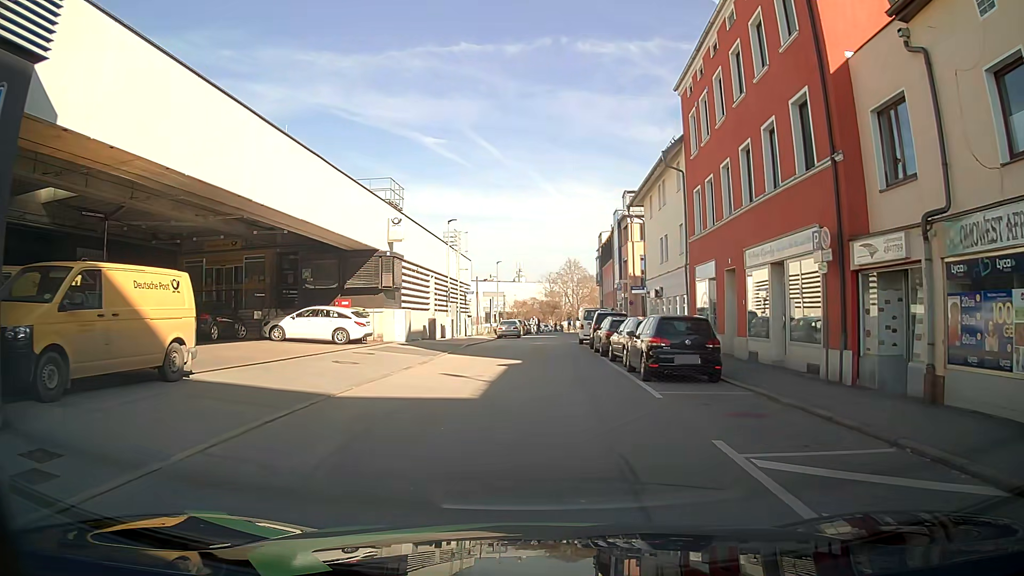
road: residential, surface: asphalt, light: Day
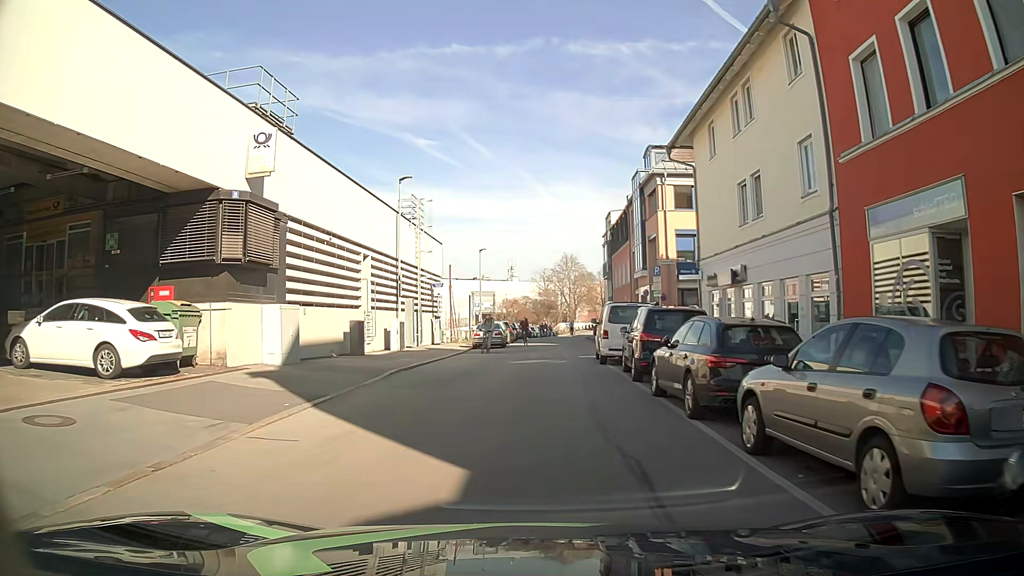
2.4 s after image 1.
(+0.4, +15.1) m; +2°
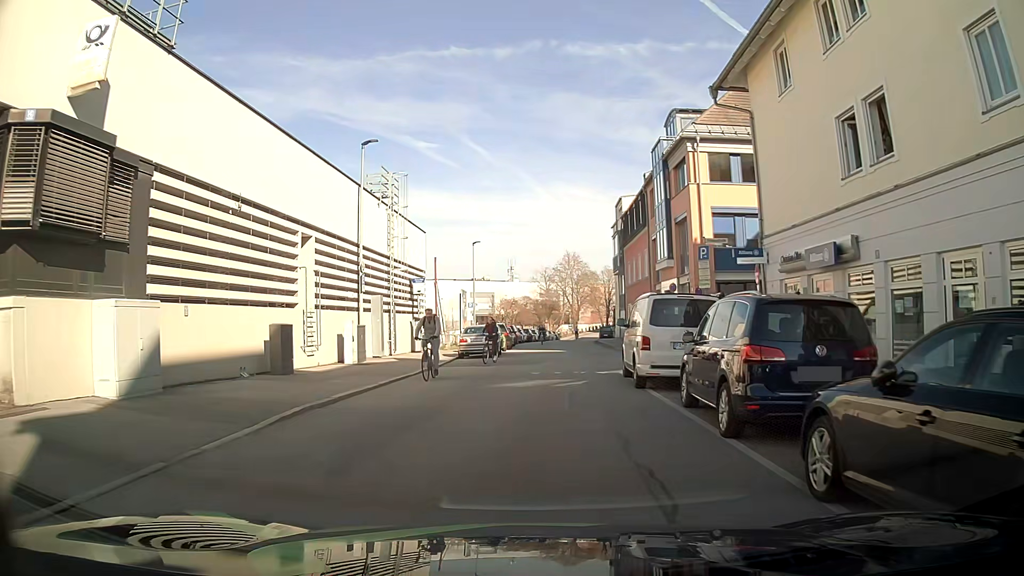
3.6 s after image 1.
(0.0, +7.2) m; -1°
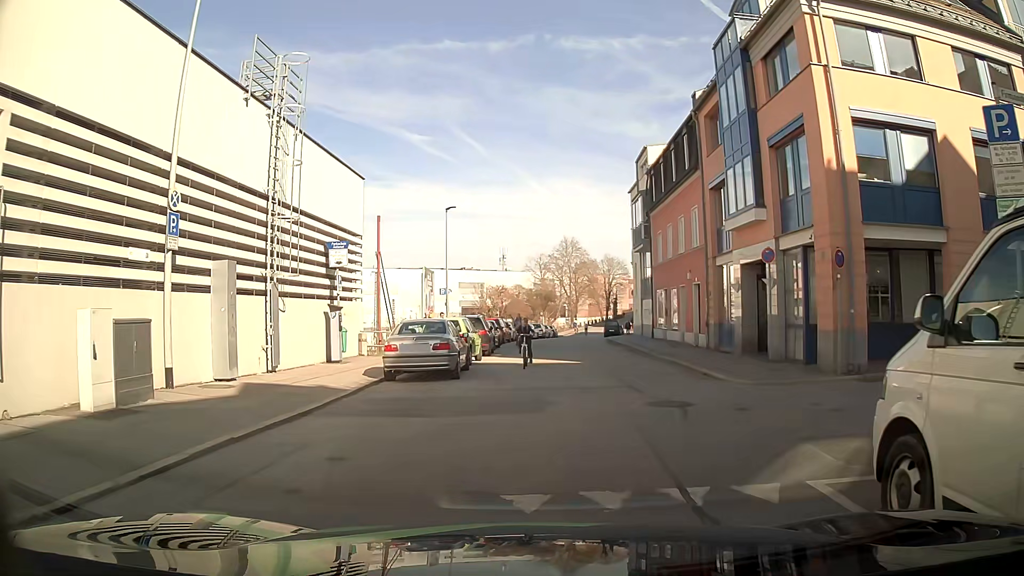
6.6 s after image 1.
(+0.2, +13.2) m; +1°
